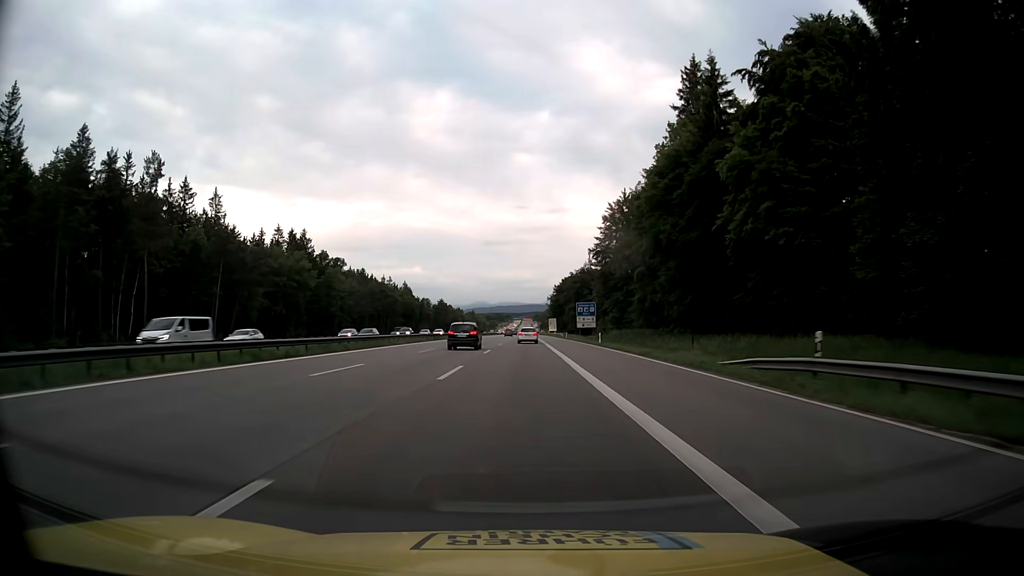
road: motorway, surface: asphalt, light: Day
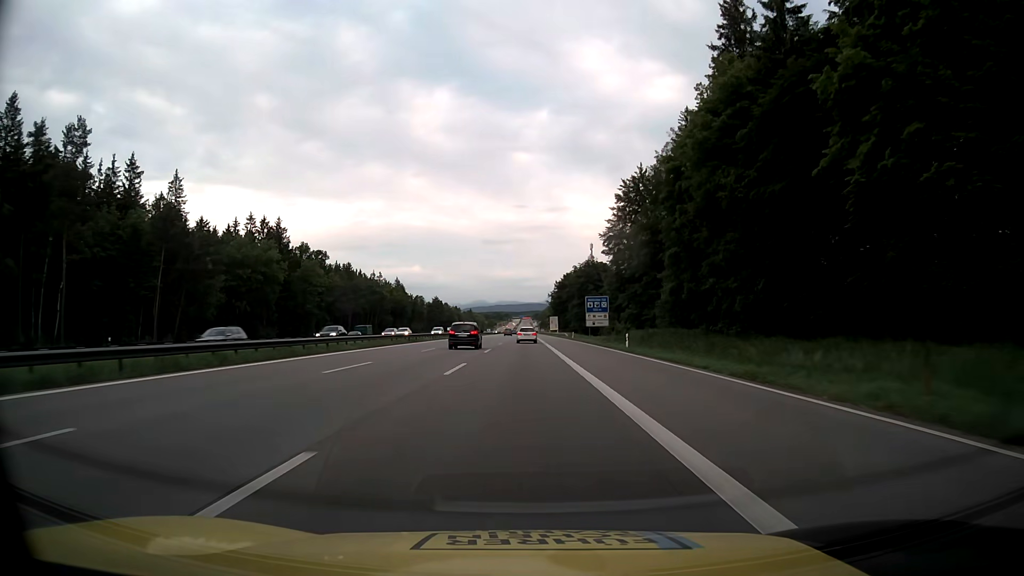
(0.0, +16.5) m; 0°
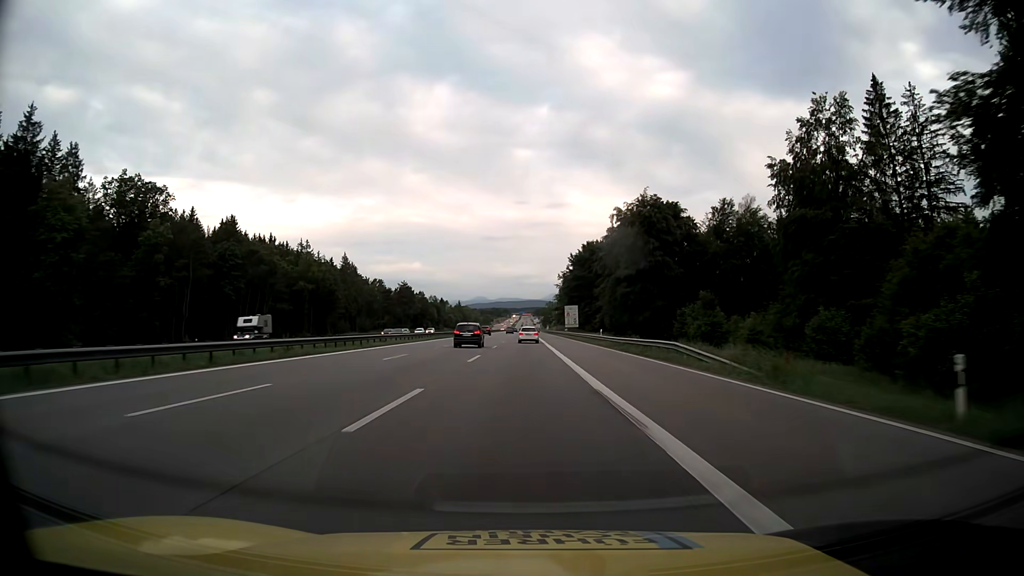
(+0.1, +82.5) m; 0°
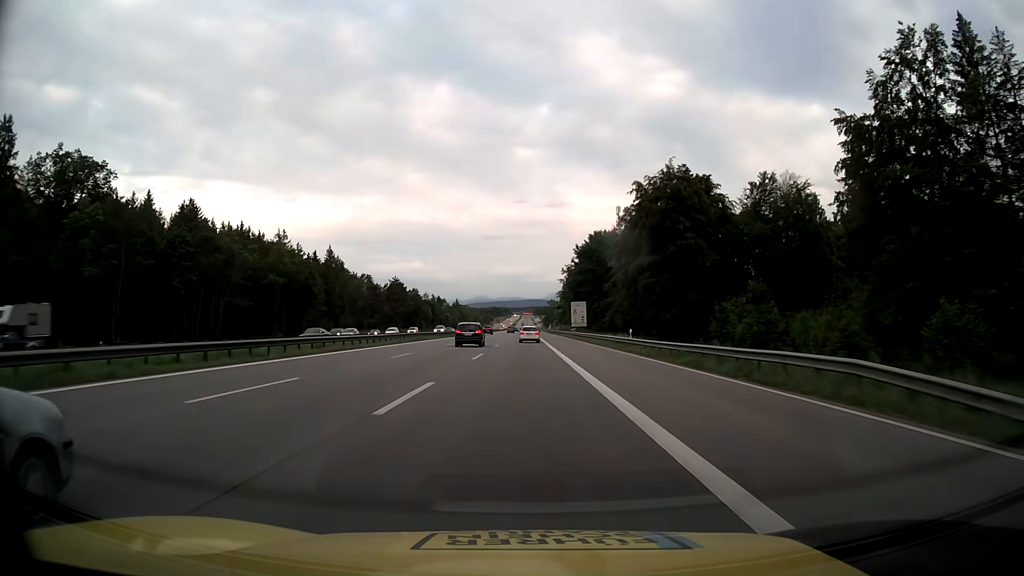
(0.0, +16.5) m; 0°
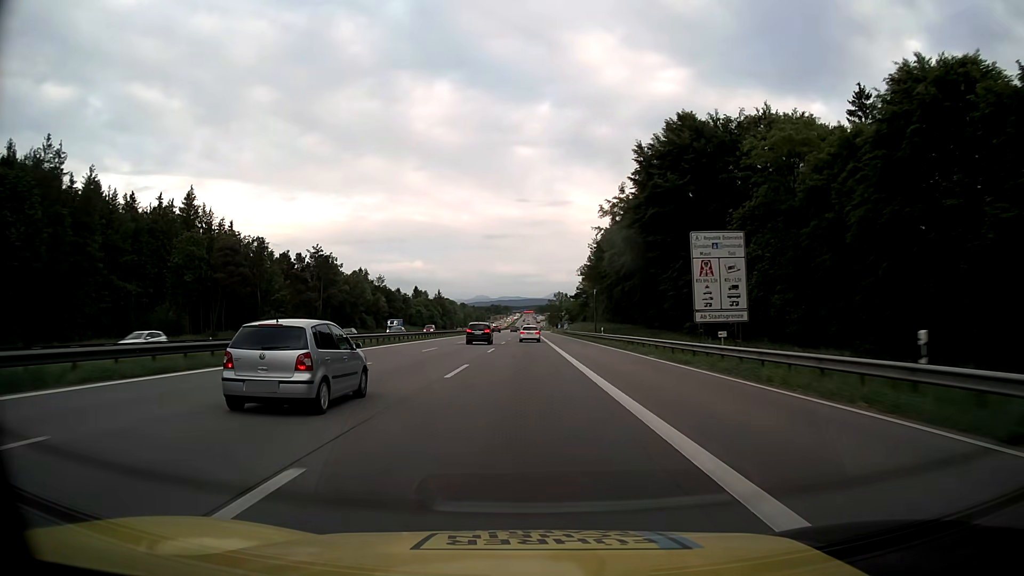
(-0.3, +82.2) m; 0°
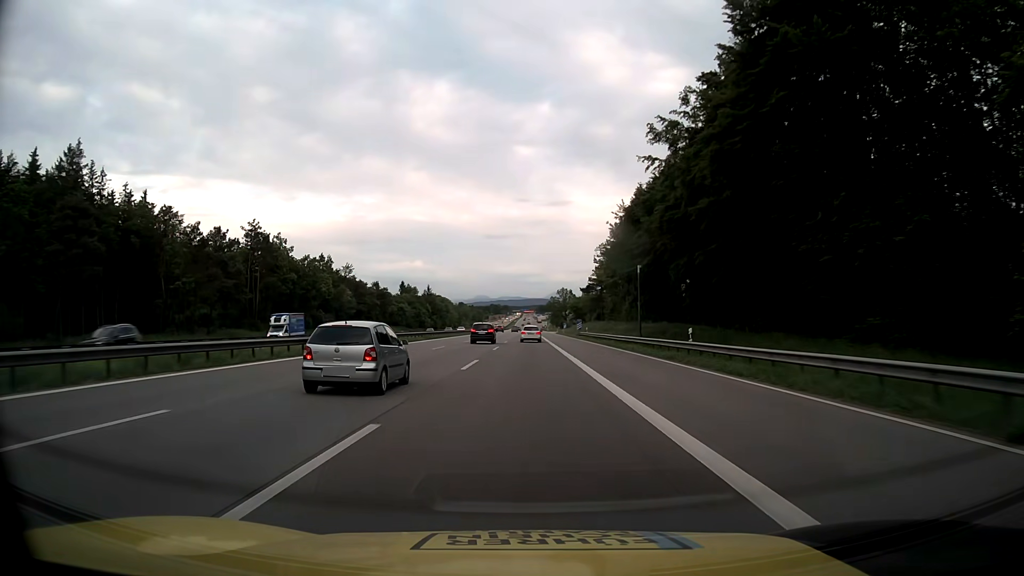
(0.0, +32.7) m; 0°
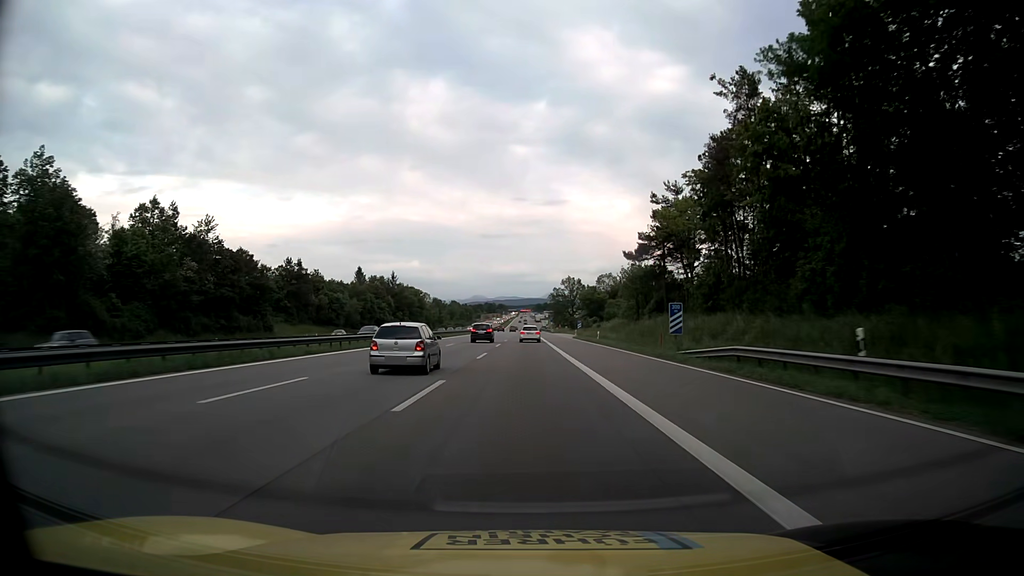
(+0.1, +65.1) m; 0°
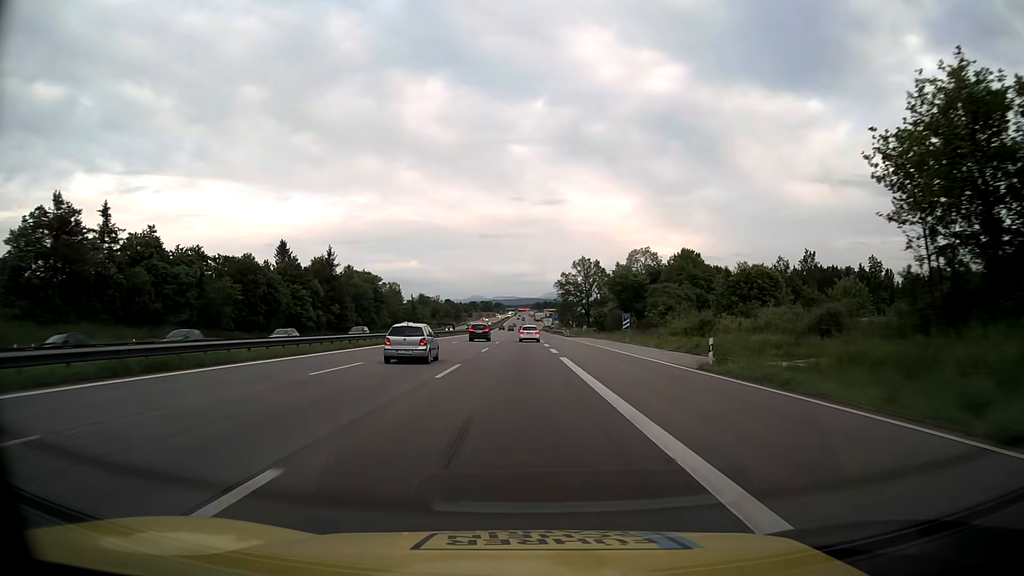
(+0.1, +64.8) m; 0°
(0, +10) (0, +20) (0, +30) (0, +40) (0, +50) (0, +60) (0, +70) (0, +80) (0, +90) (0, +100) m
